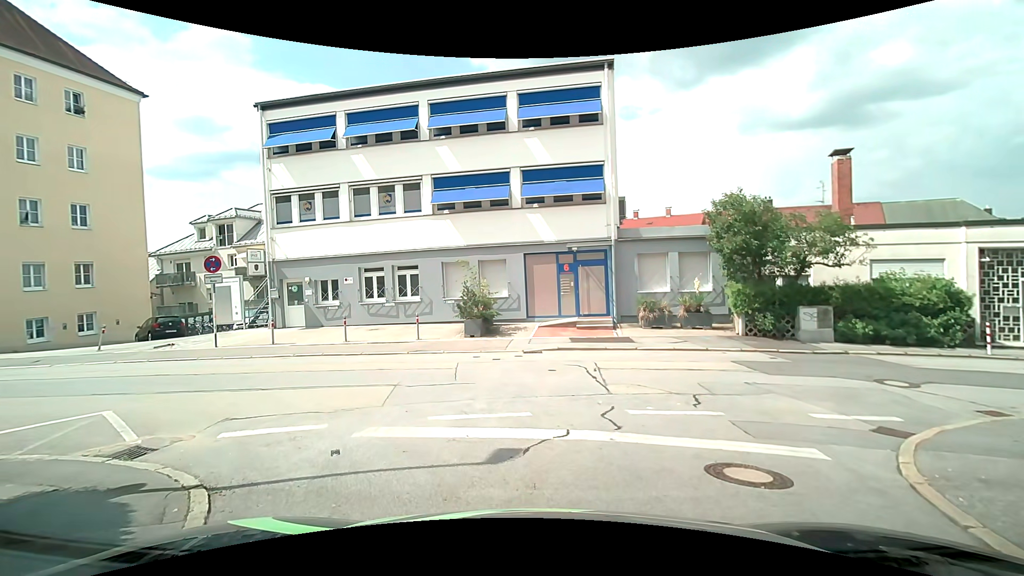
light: Day
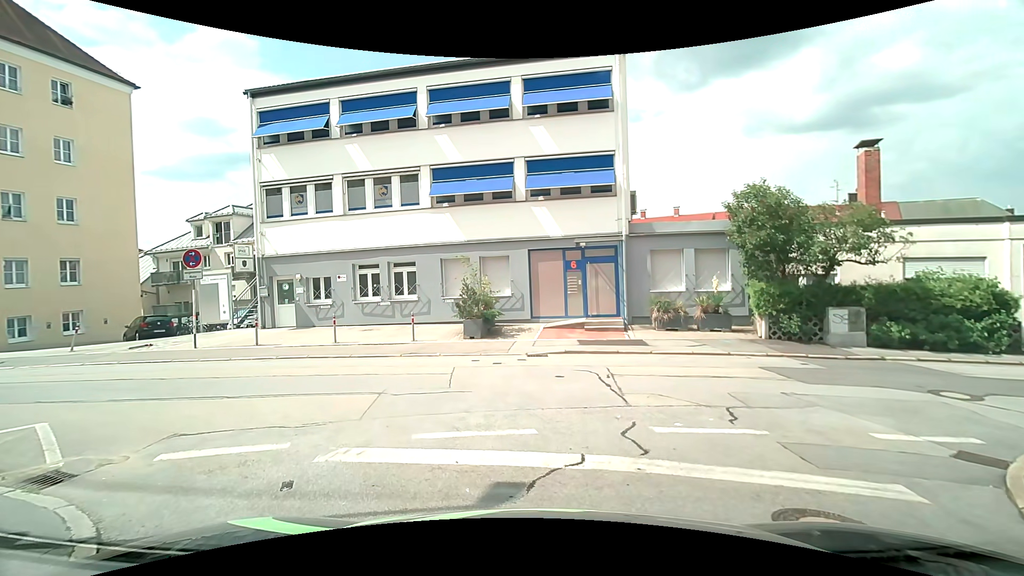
(0.0, +1.3) m; 0°
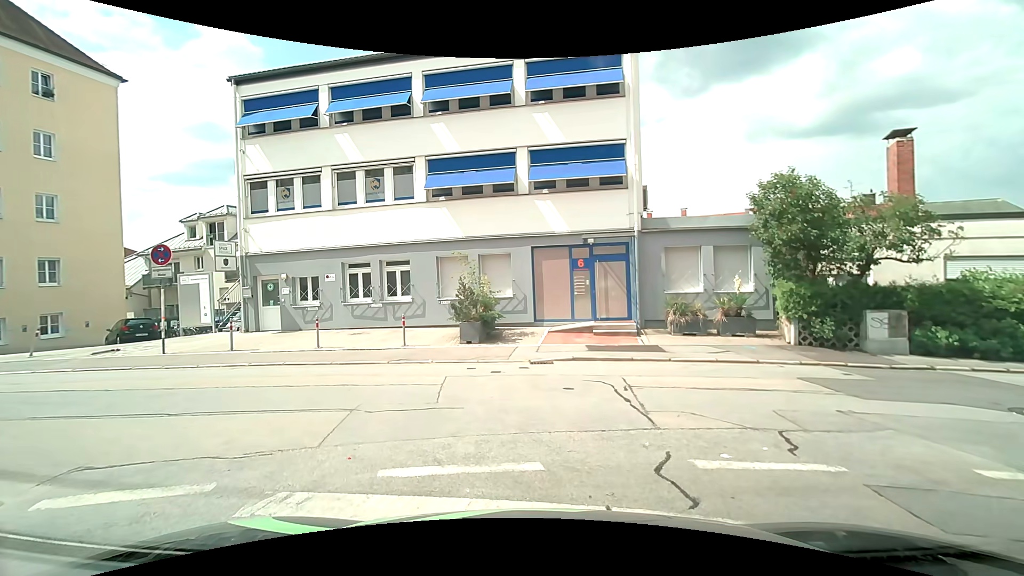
(0.0, +1.5) m; 0°
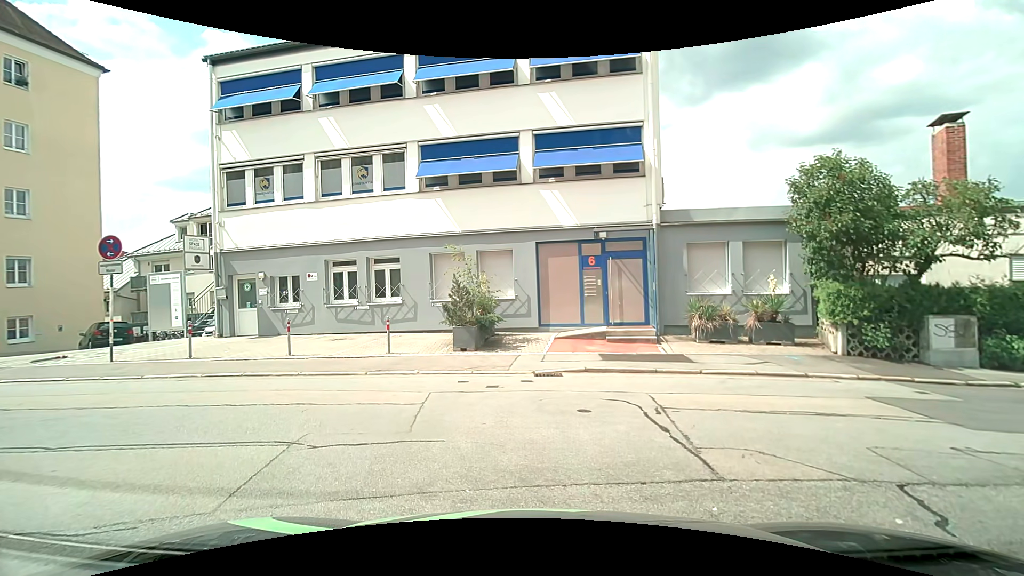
(0.0, +1.9) m; 0°
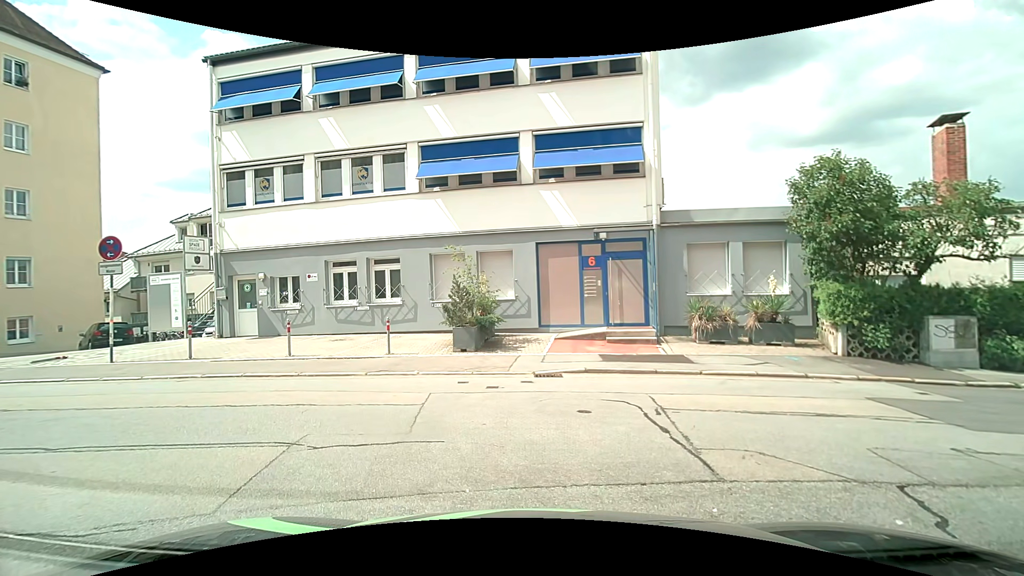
(0.0, +0.1) m; 0°
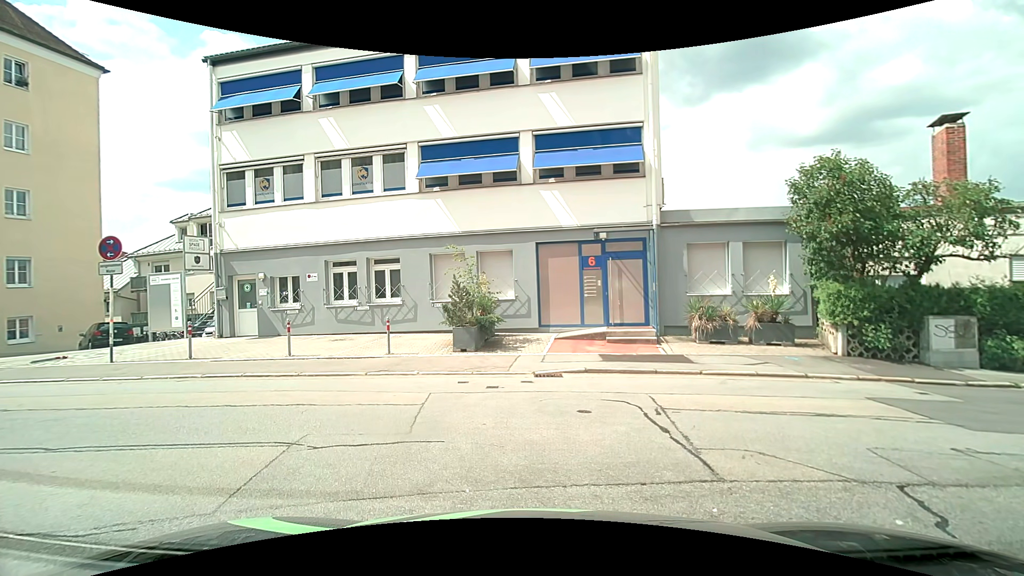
(0.0, 0.0) m; 0°
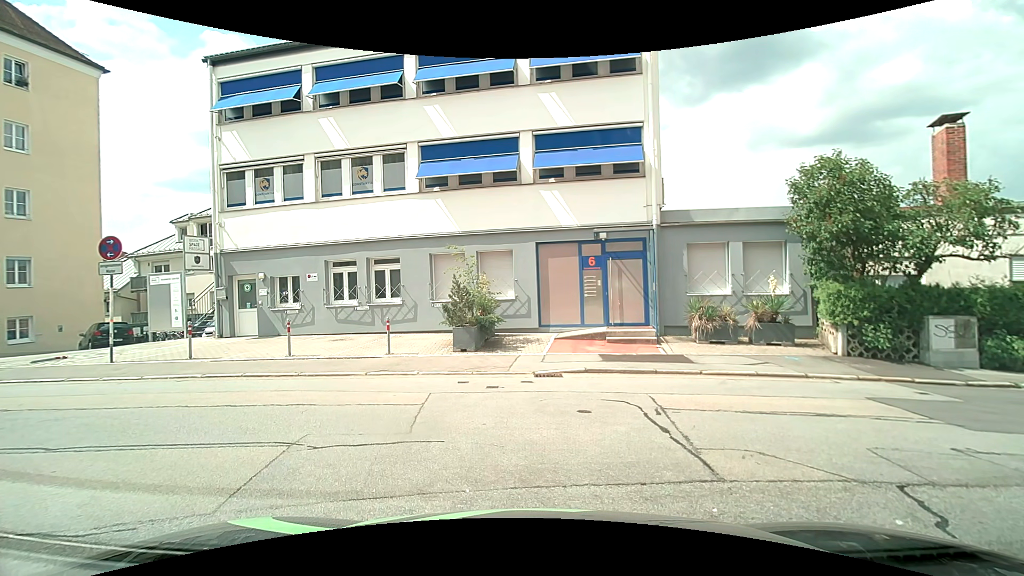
(0.0, 0.0) m; 0°
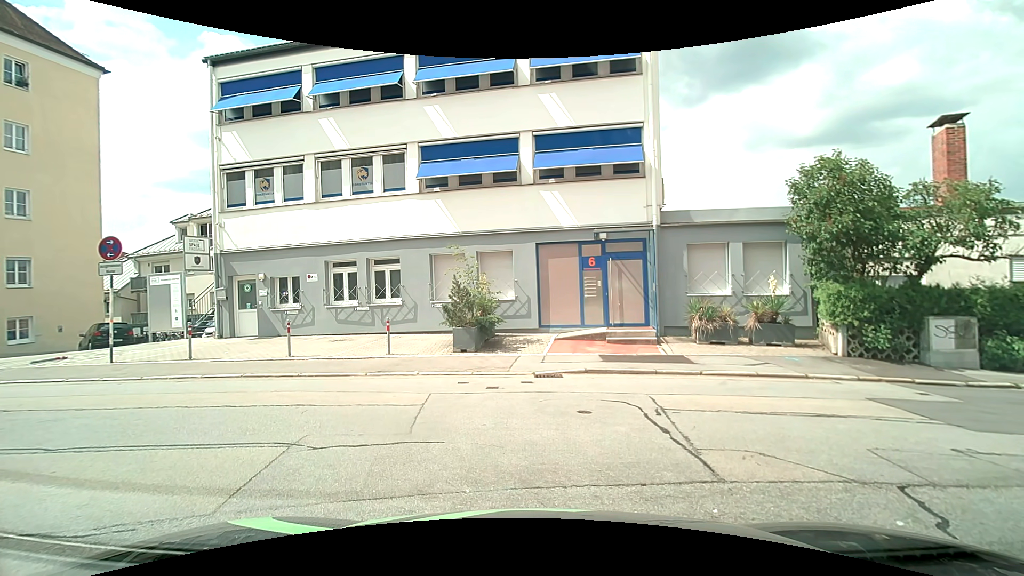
(0.0, 0.0) m; 0°
